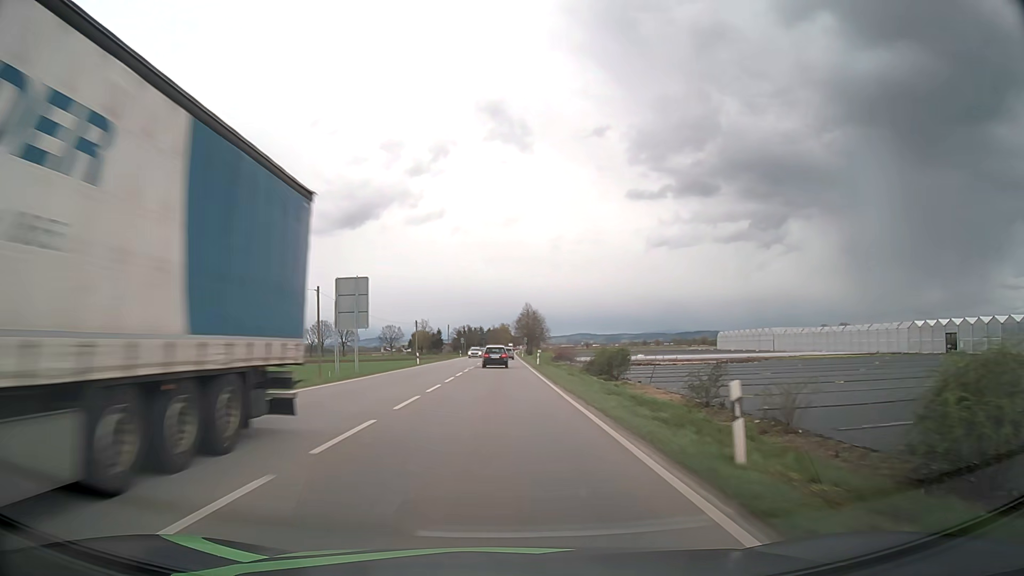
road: primary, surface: asphalt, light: Day
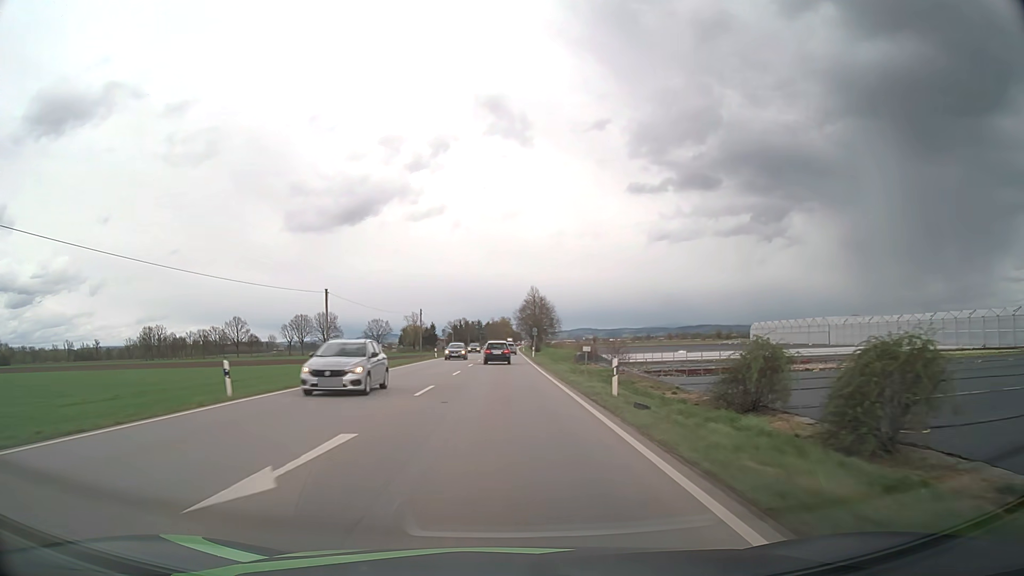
(+0.1, +39.7) m; 0°
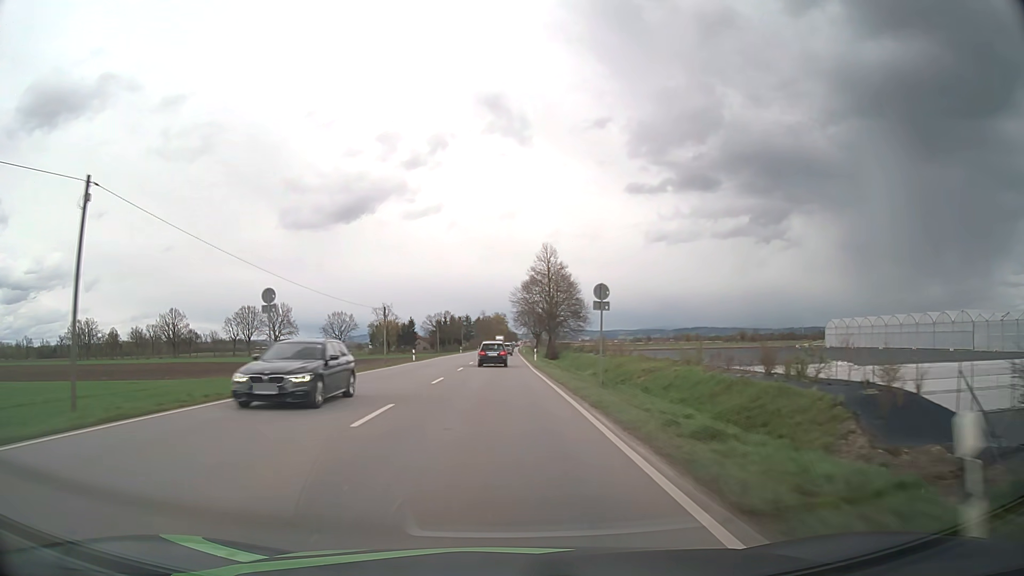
(+0.2, +66.5) m; 0°
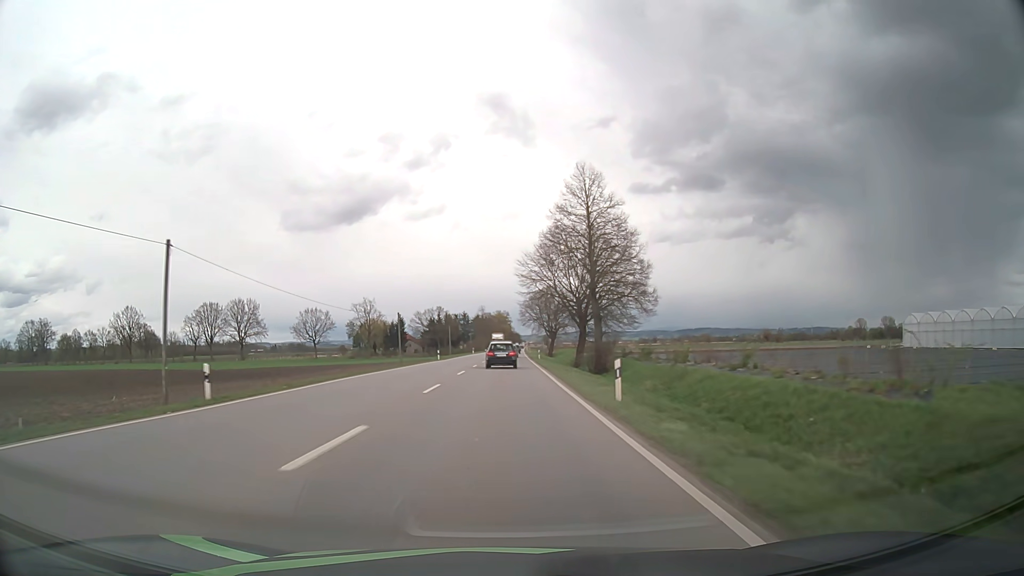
(-0.1, +40.1) m; 0°
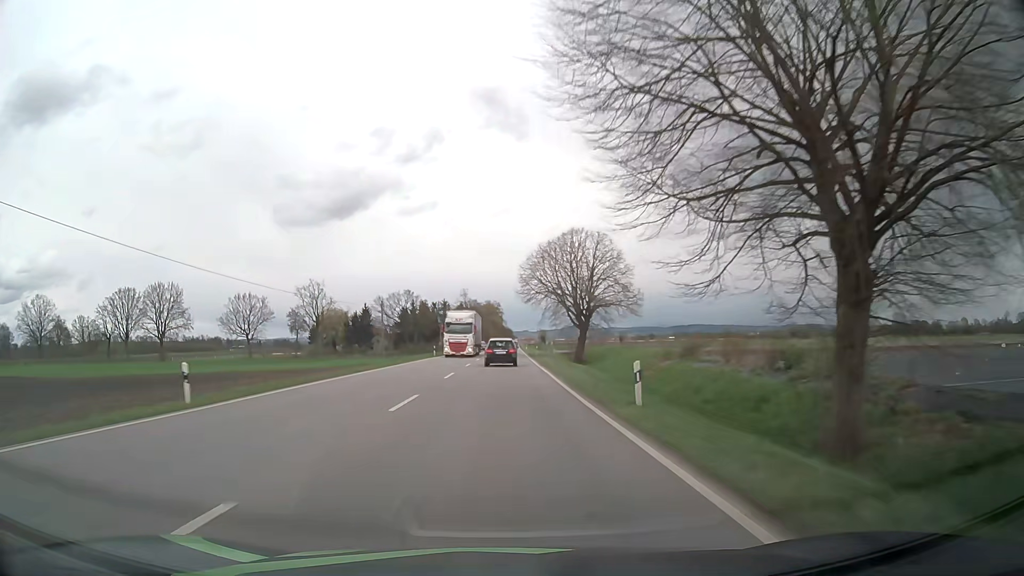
(+0.4, +53.3) m; +1°
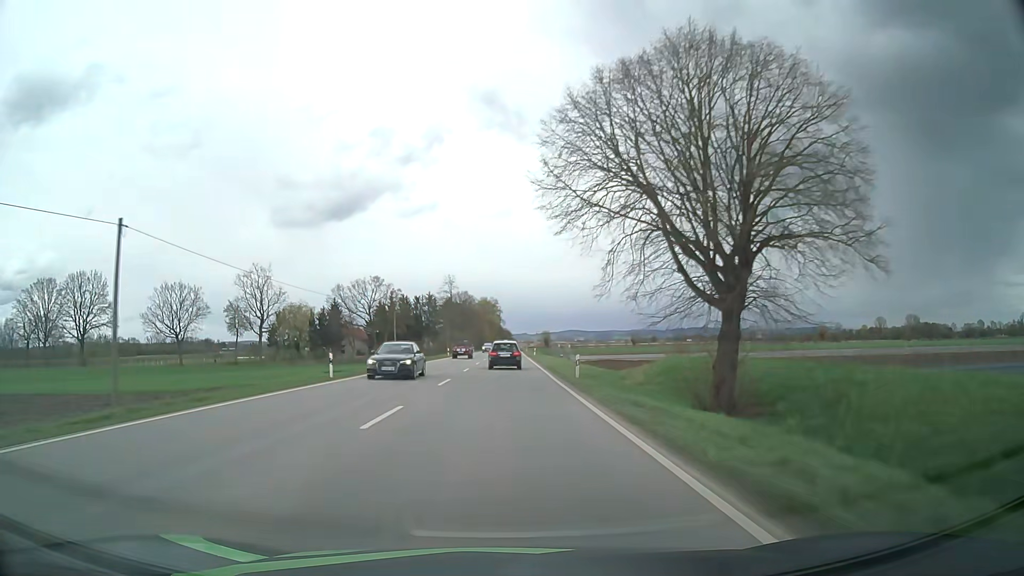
(+0.1, +38.8) m; 0°
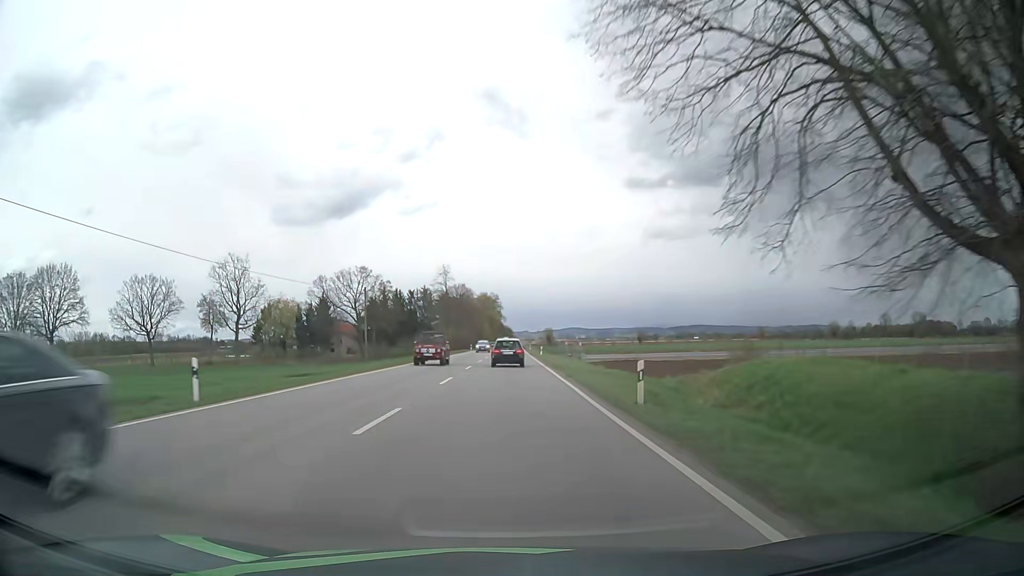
(0.0, +12.6) m; 0°
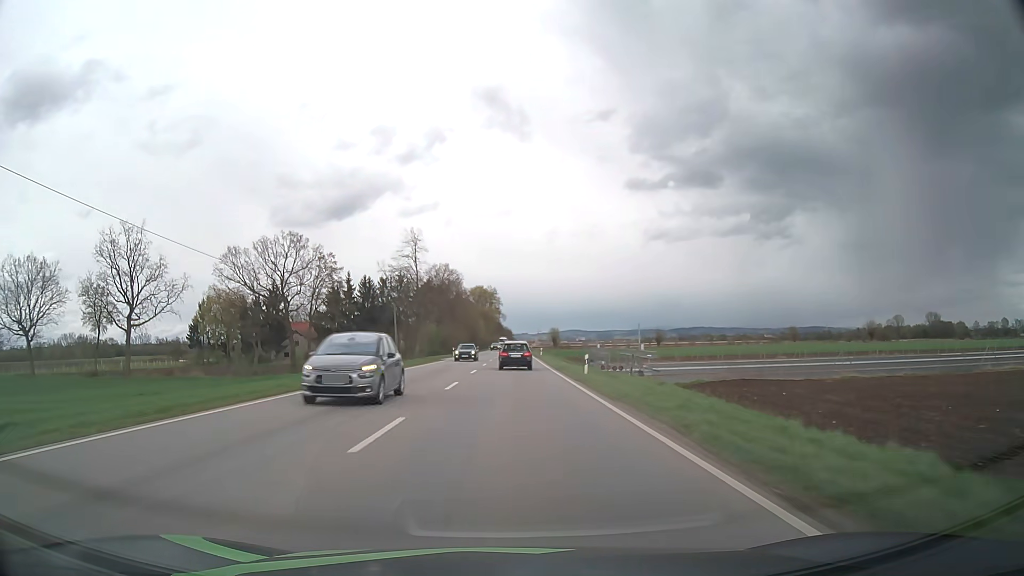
(0.0, +37.5) m; 0°
(0, +10) (0, +20) (0, +30) (0, +40) (0, +50) (+1, +60) (+1, +70) (+1, +80) (+1, +90) (+1, +100) m
